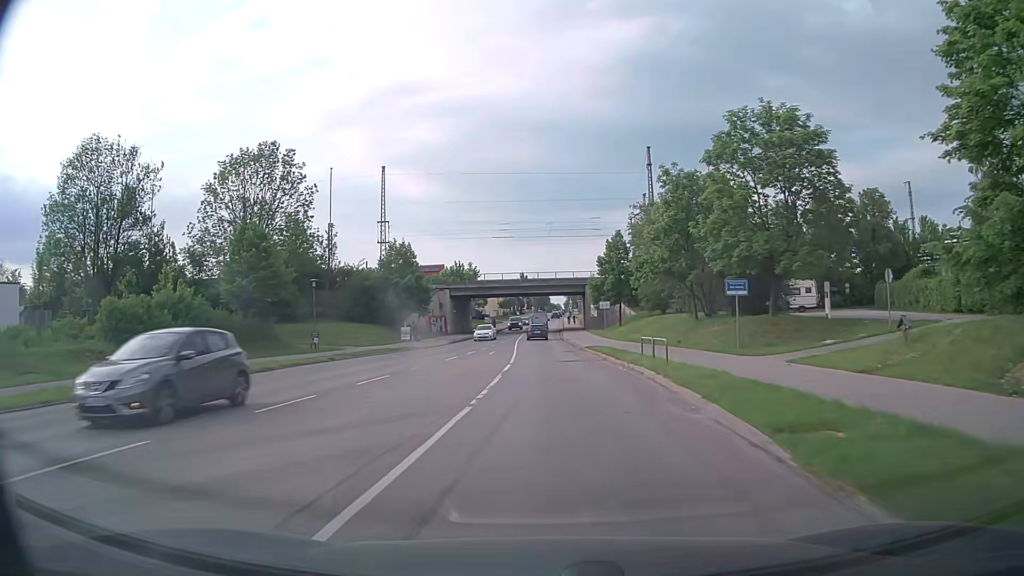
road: secondary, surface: asphalt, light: Day
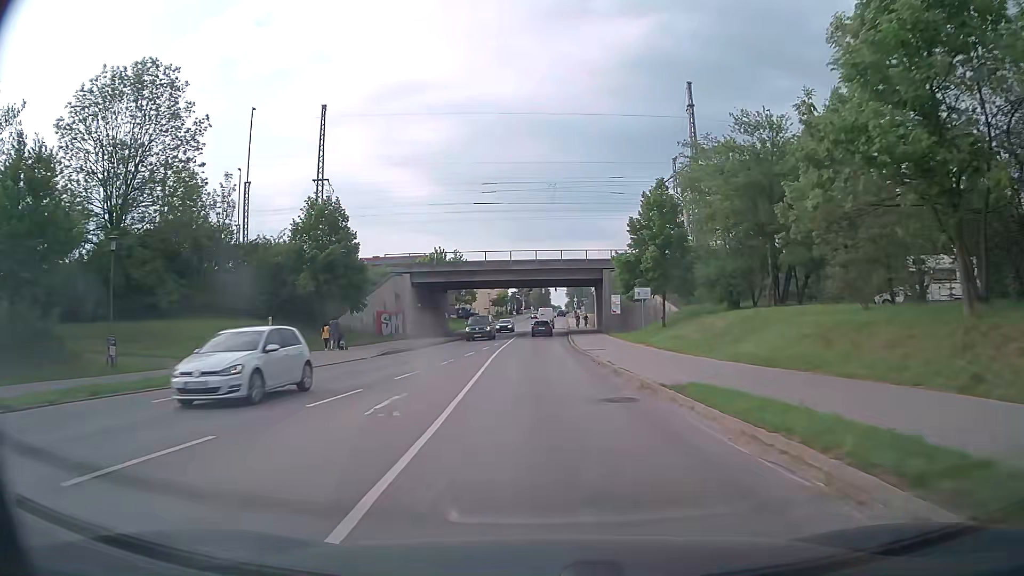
(+0.1, +24.1) m; 0°
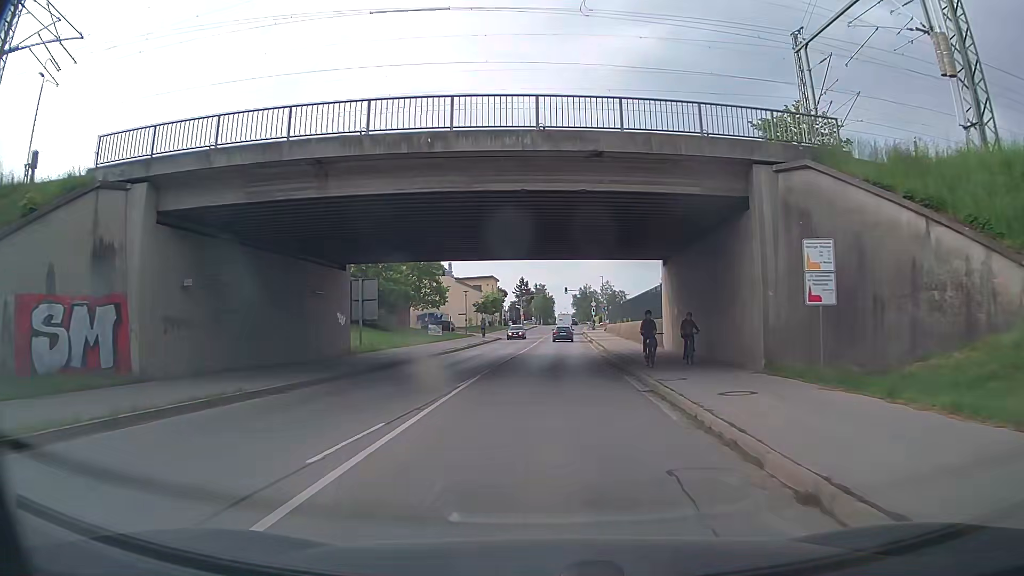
(-0.2, +40.5) m; 0°
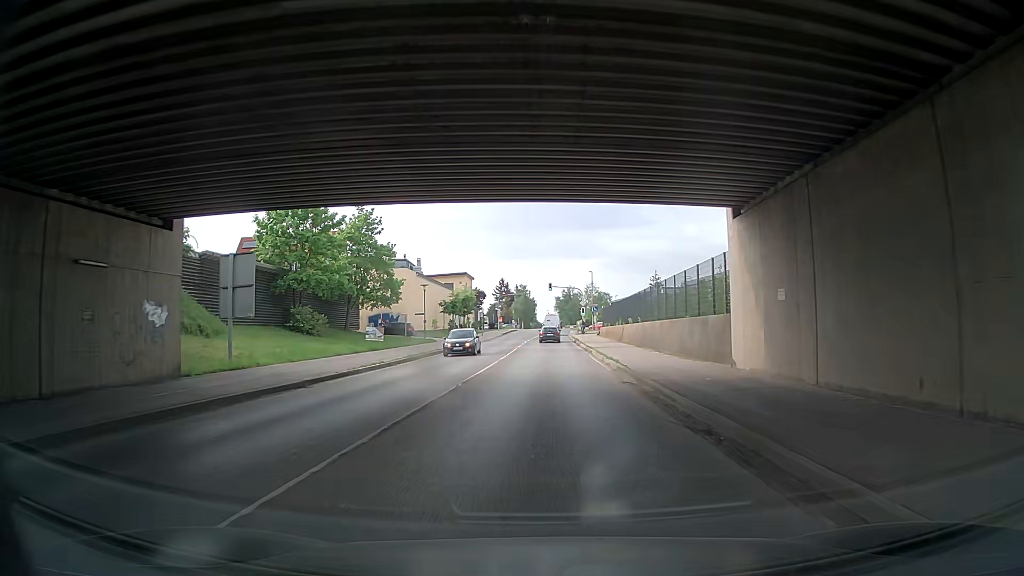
(+0.2, +16.0) m; +1°
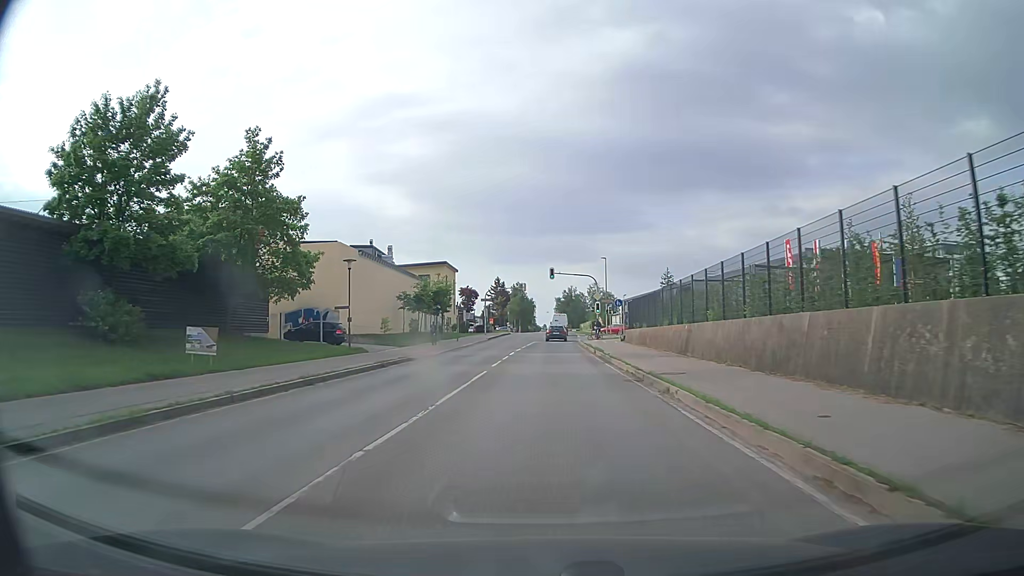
(-1.0, +23.5) m; 0°
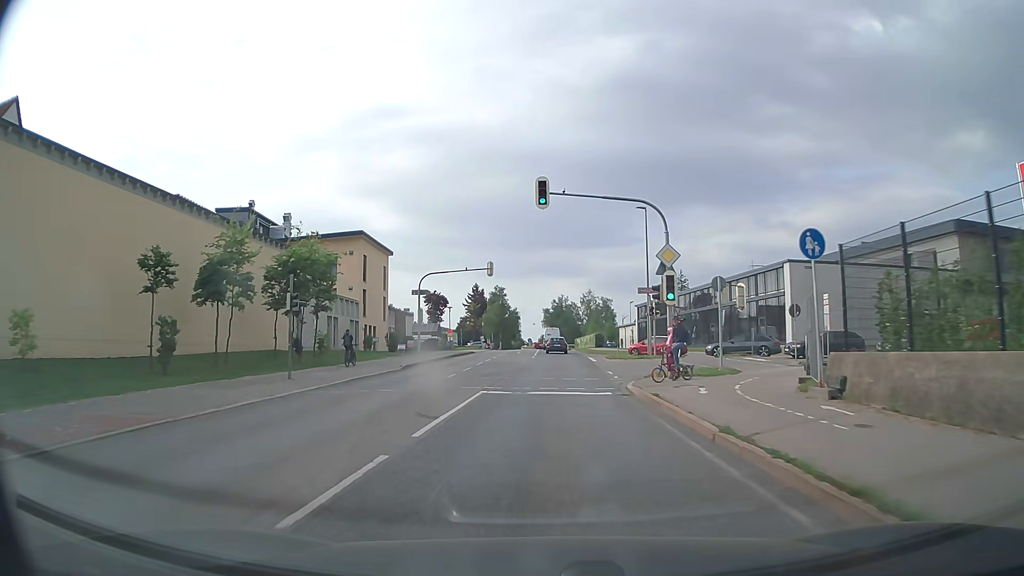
(+0.4, +38.8) m; +1°
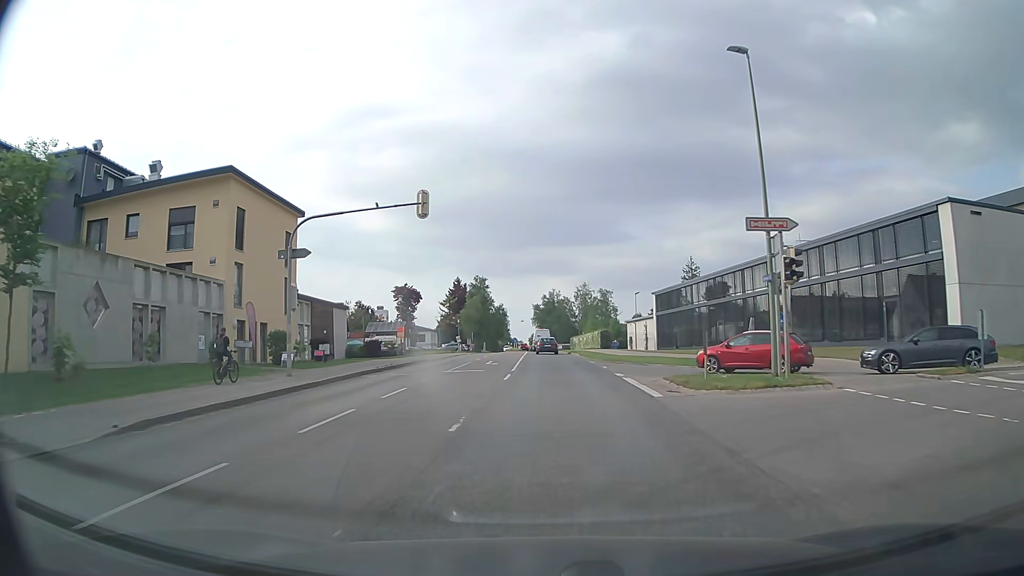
(+0.1, +23.2) m; +1°
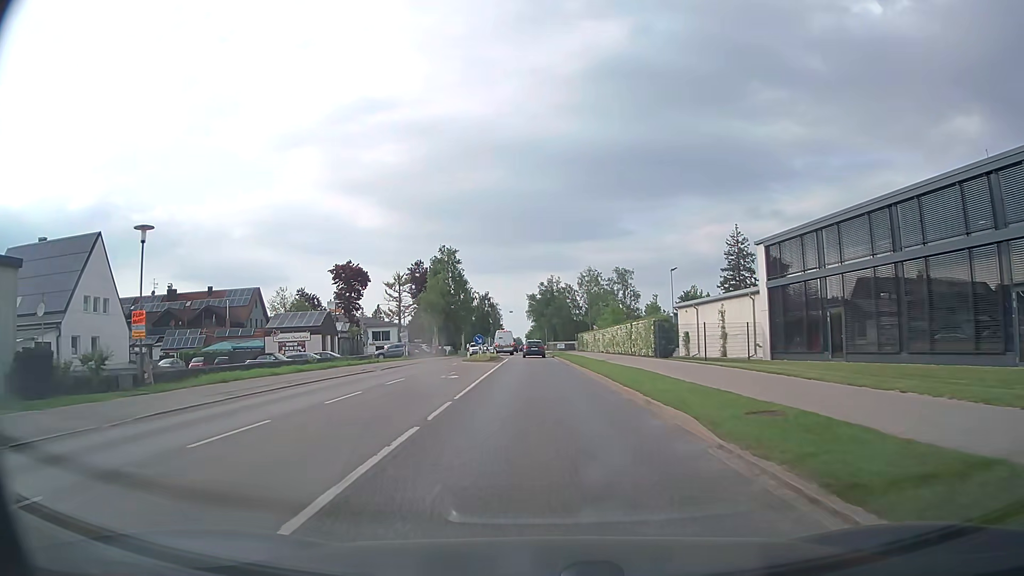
(+0.1, +38.5) m; 0°
(0, +10) (0, +20) (0, +30) (0, +40) (-1, +50) (-1, +60) (-1, +70) (-2, +80) (-2, +90) (-2, +100) m
